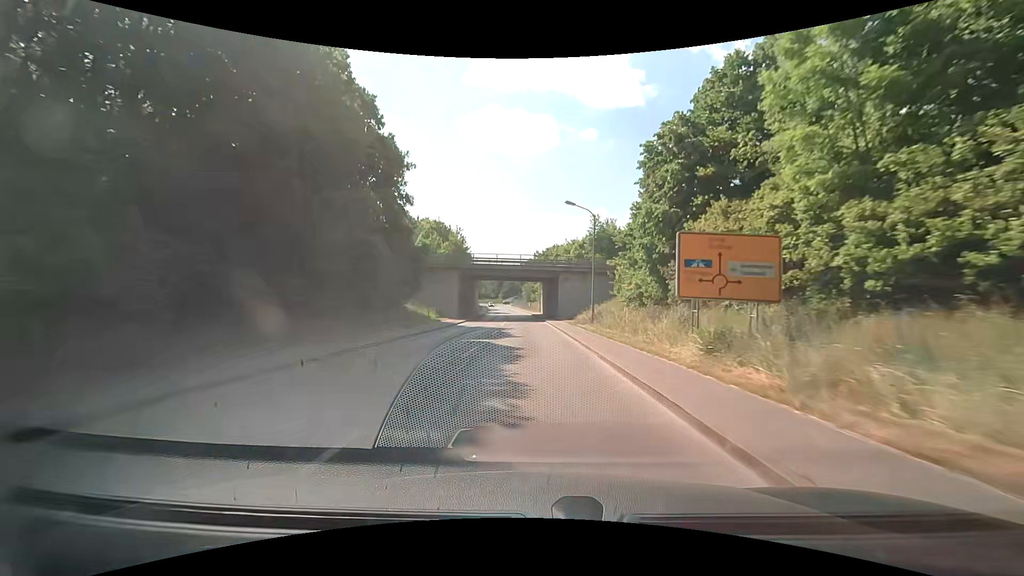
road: tertiary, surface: asphalt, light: Day
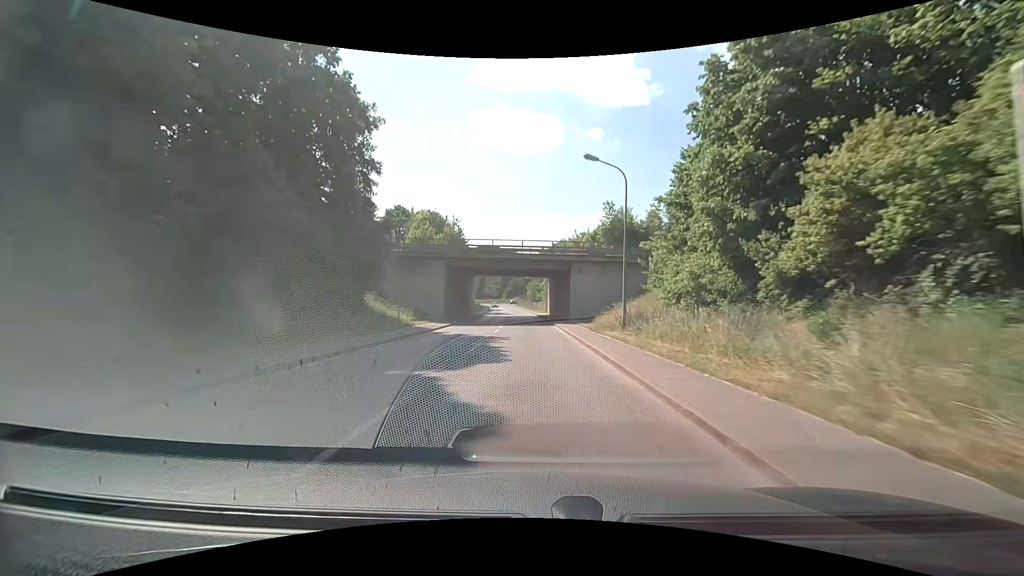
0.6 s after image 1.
(-0.1, +11.0) m; -1°
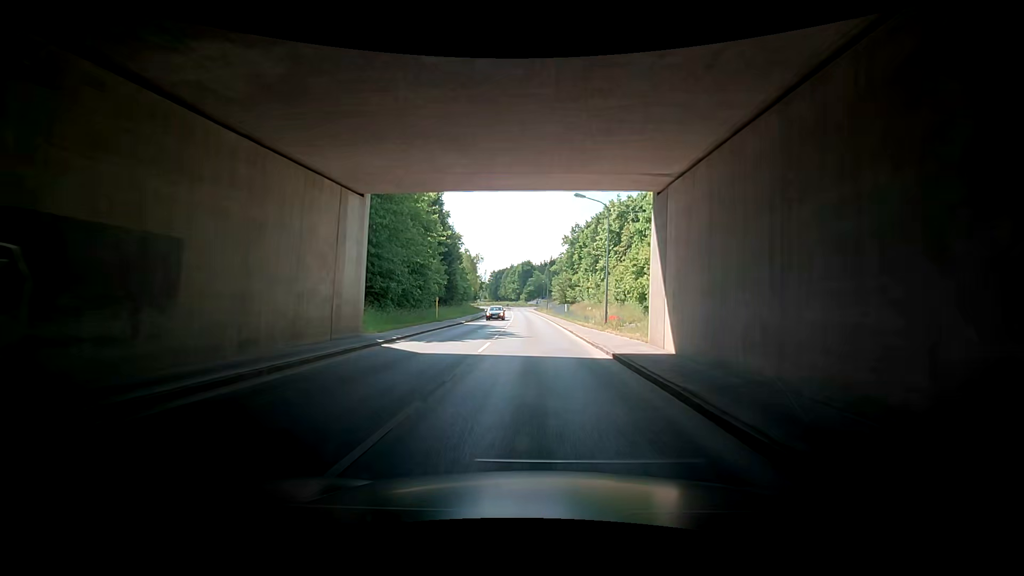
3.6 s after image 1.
(-1.3, +53.7) m; -5°
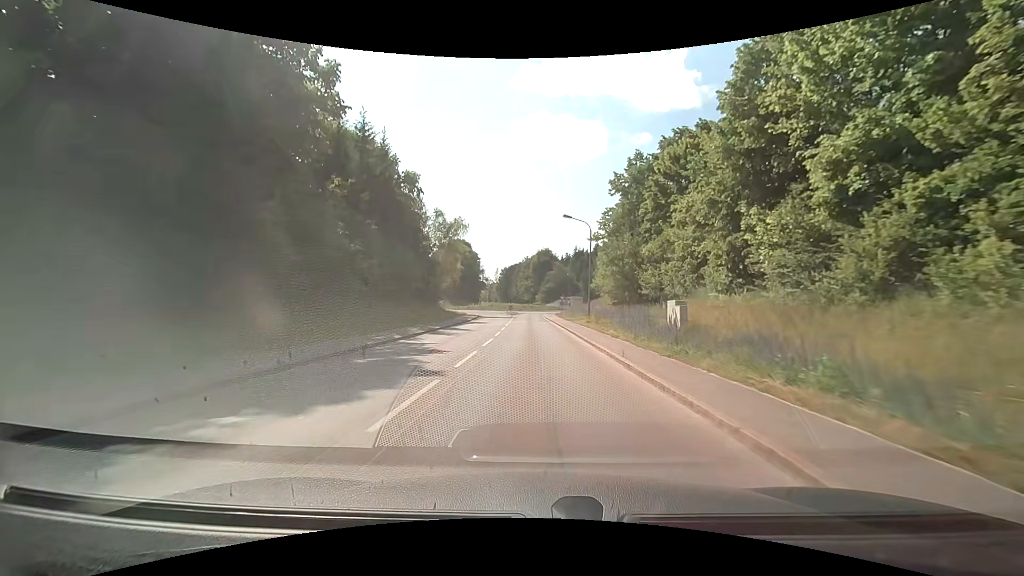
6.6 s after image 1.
(+0.8, +52.0) m; 0°
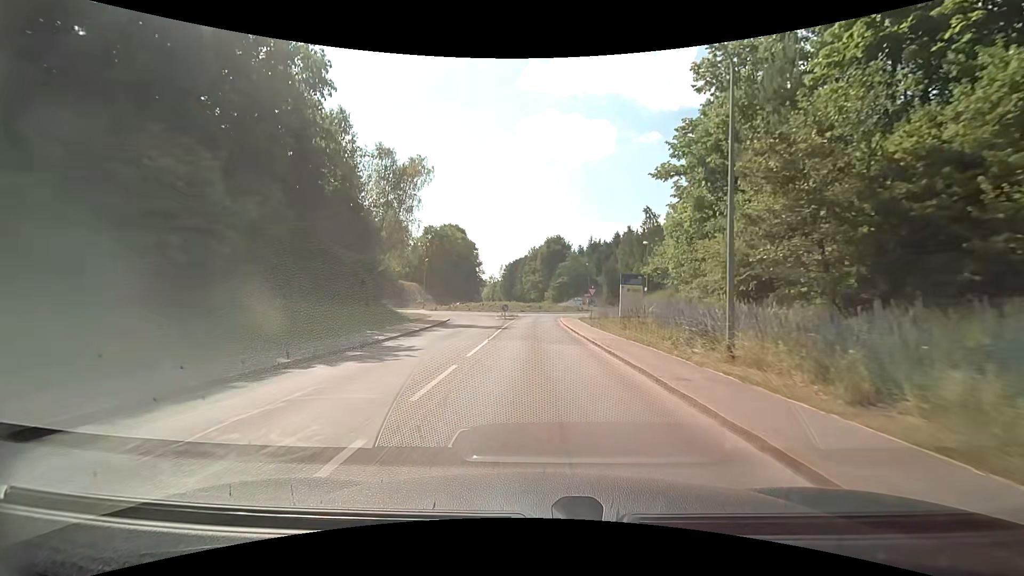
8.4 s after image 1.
(-0.3, +28.0) m; -1°
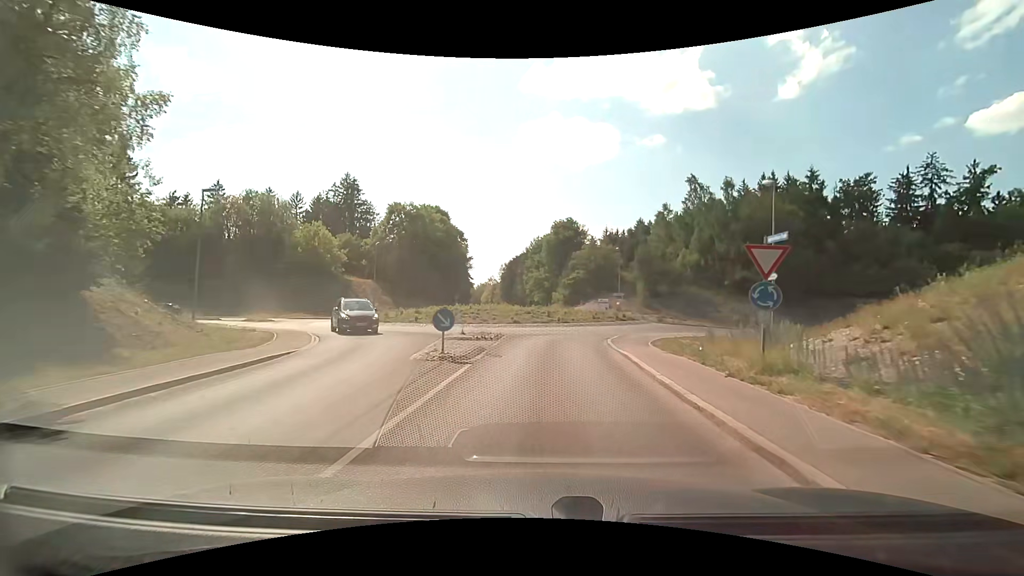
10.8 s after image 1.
(-0.3, +29.1) m; -2°
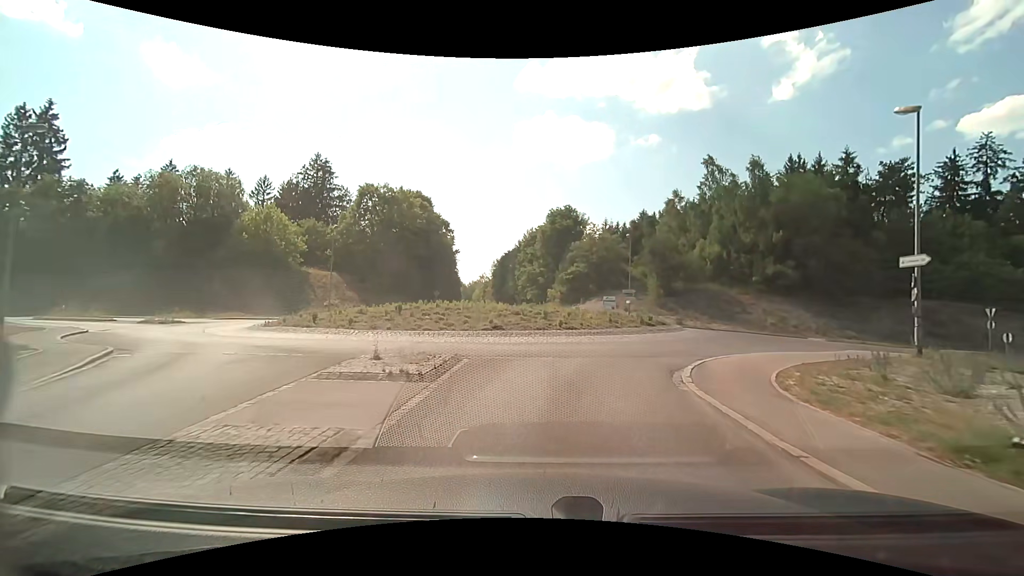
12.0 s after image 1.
(+0.2, +10.5) m; 0°
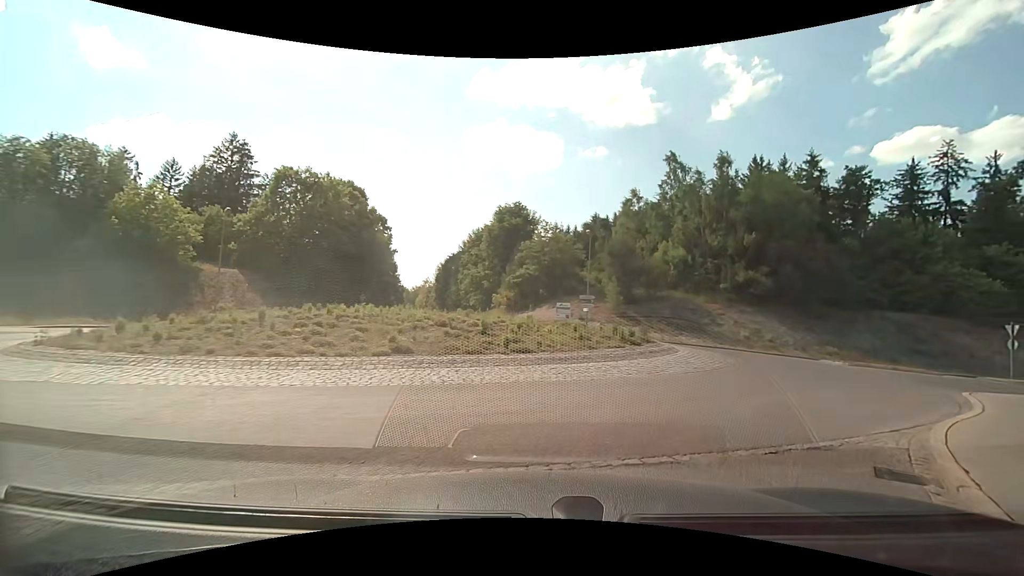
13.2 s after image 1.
(+0.4, +8.4) m; +6°
(+3, +9) (+8, +18) (+9, +28) (+5, +37) (-2, +44) (-8, +52) (-11, +61) (-13, +71) (-15, +81) (-17, +91) m
